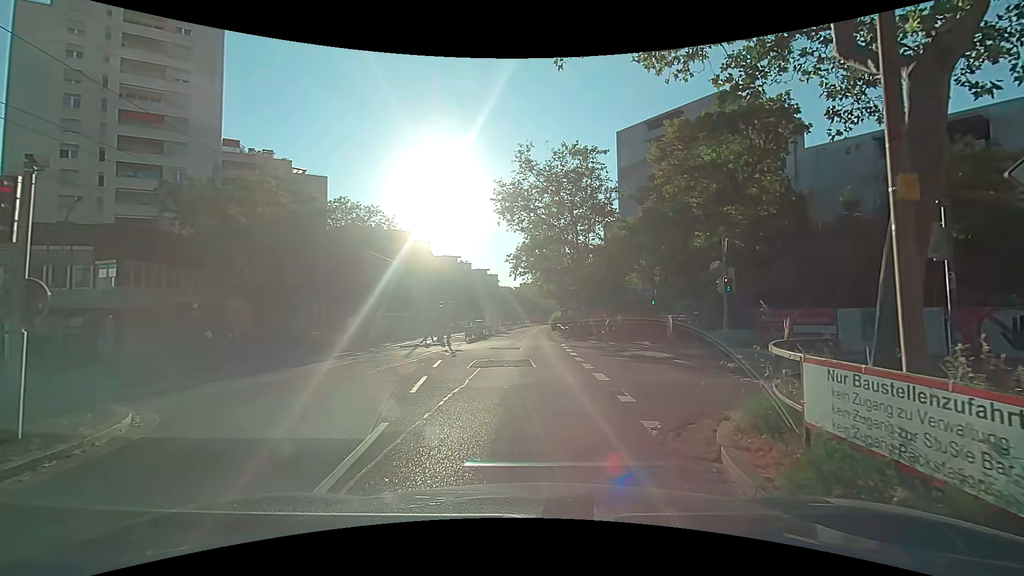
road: tertiary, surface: asphalt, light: Day
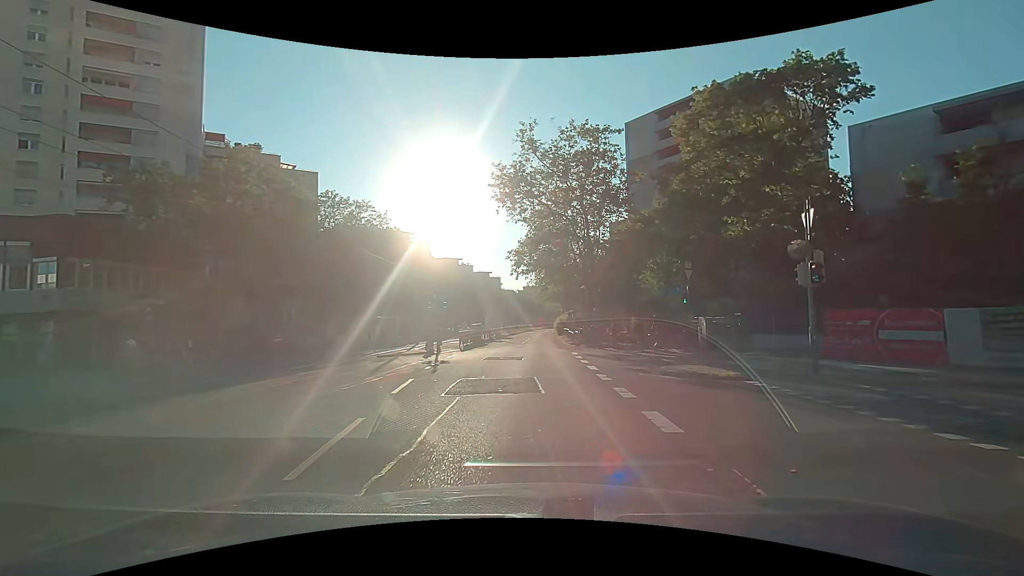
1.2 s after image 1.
(-0.2, +5.5) m; -1°
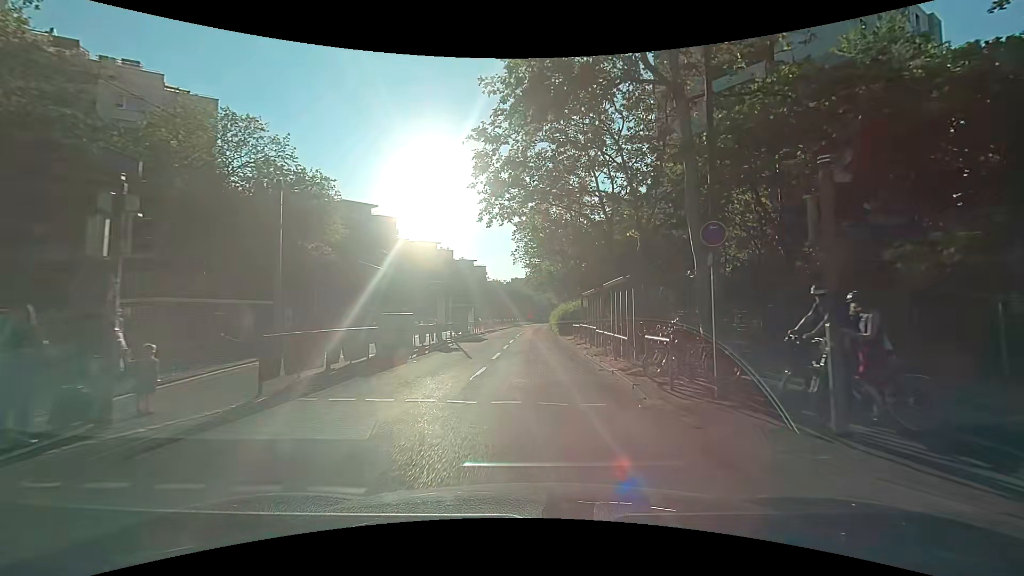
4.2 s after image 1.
(-0.2, +23.3) m; 0°
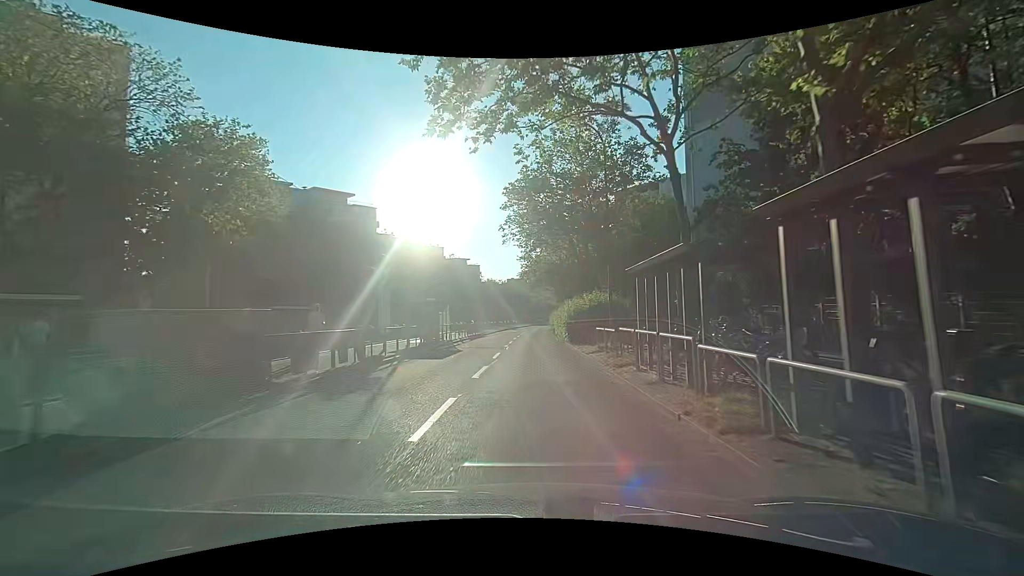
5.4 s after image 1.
(+0.1, +11.9) m; +1°
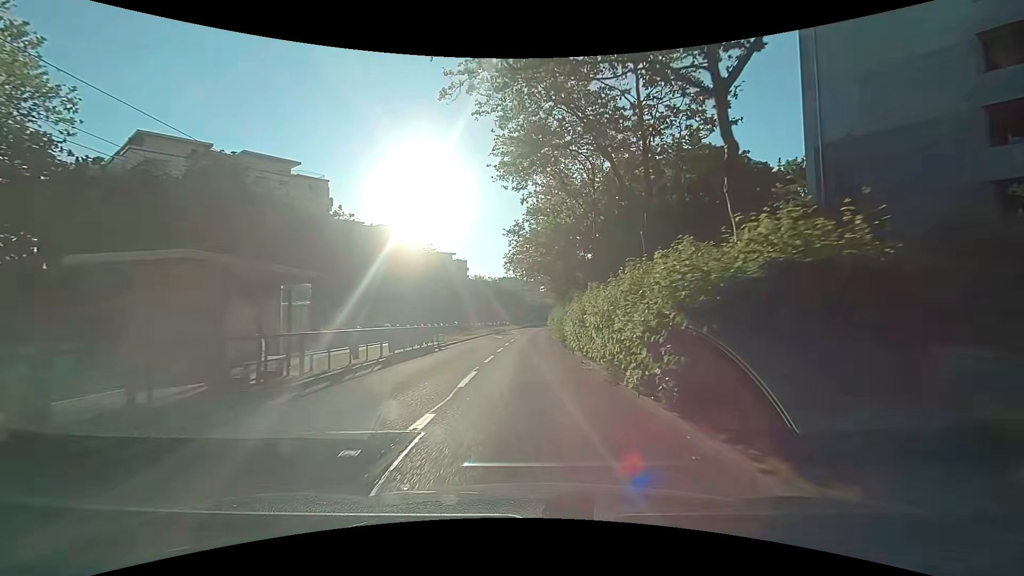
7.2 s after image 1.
(0.0, +19.8) m; +1°
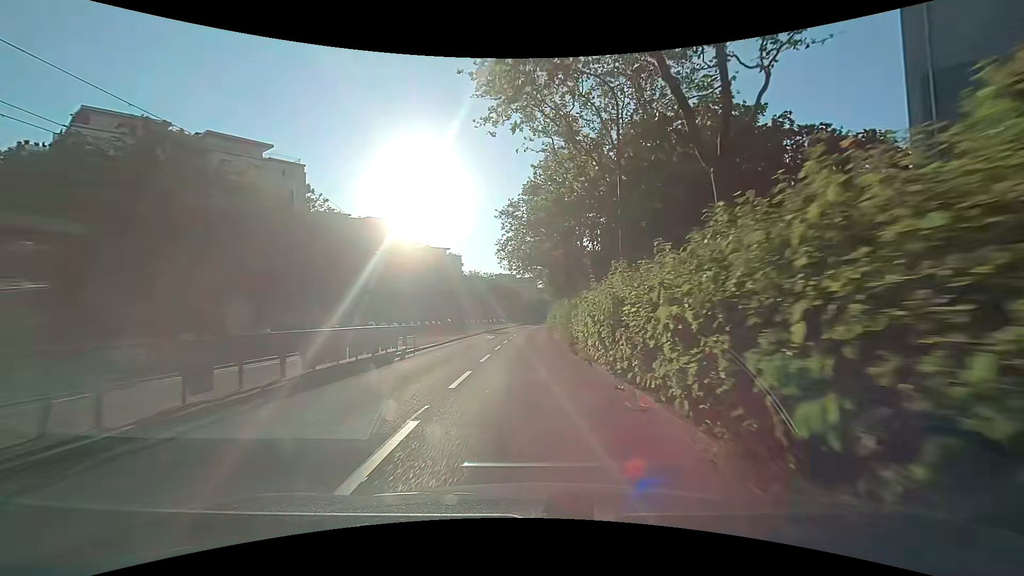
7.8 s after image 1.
(0.0, +6.8) m; -1°
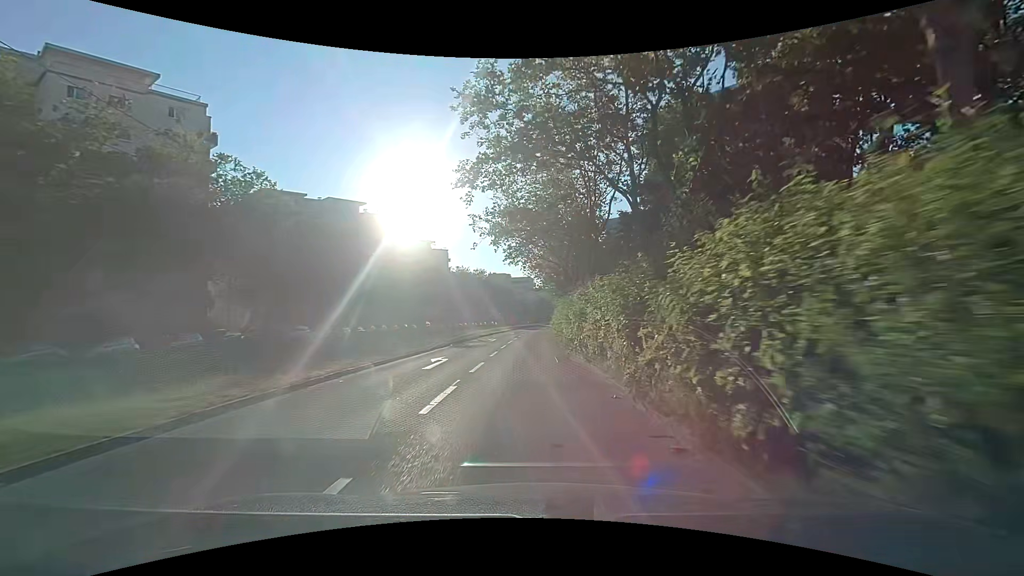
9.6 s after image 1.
(+0.3, +20.5) m; +1°
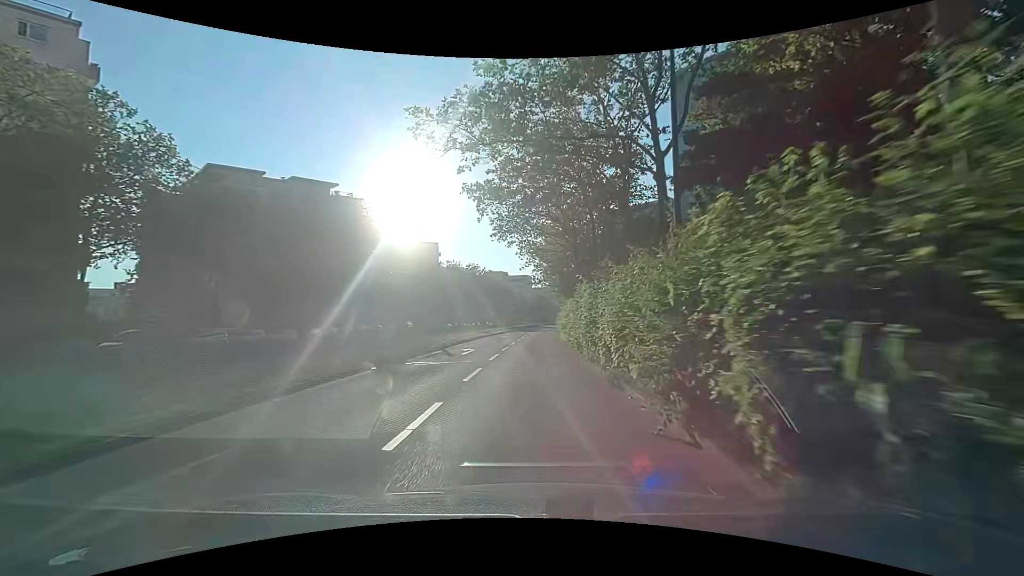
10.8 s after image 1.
(0.0, +13.9) m; 0°
